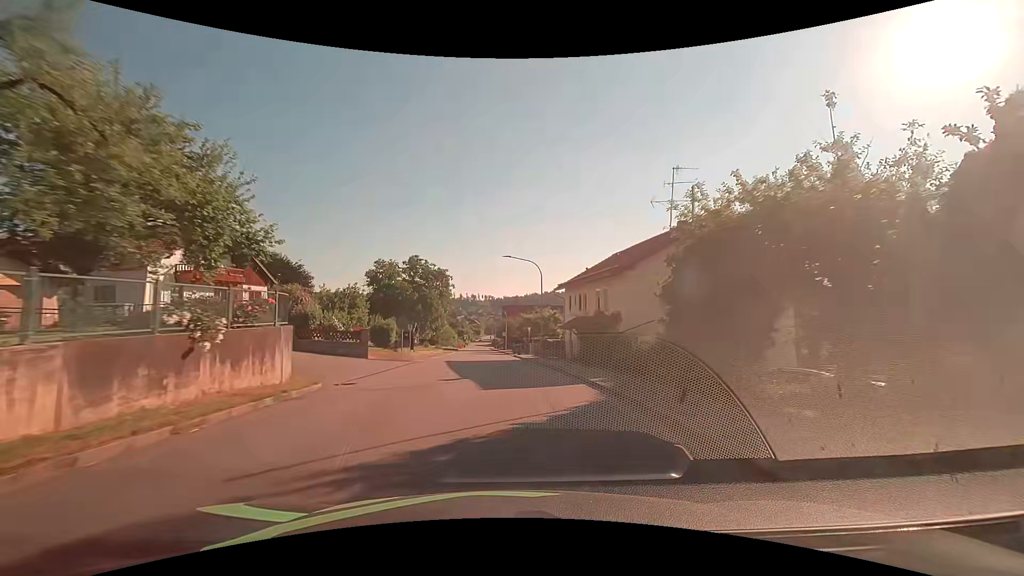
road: tertiary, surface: asphalt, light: Day
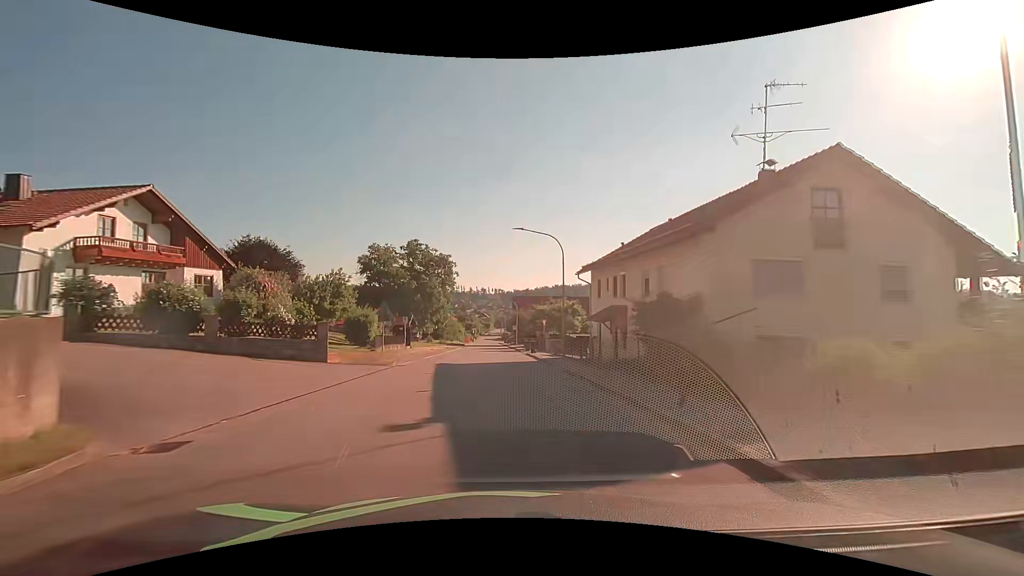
(-0.1, +8.1) m; -1°
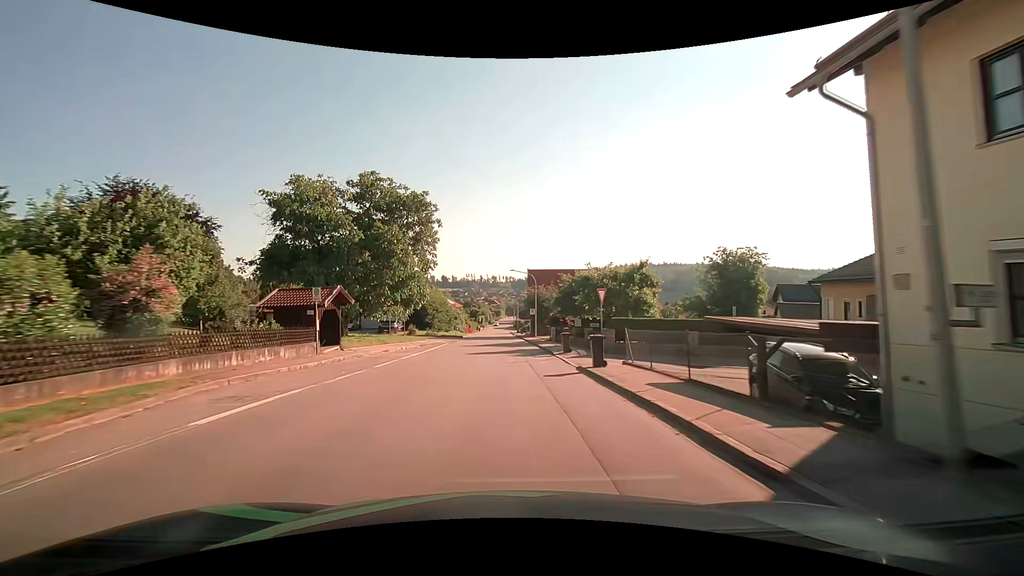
(-0.4, +24.3) m; -1°
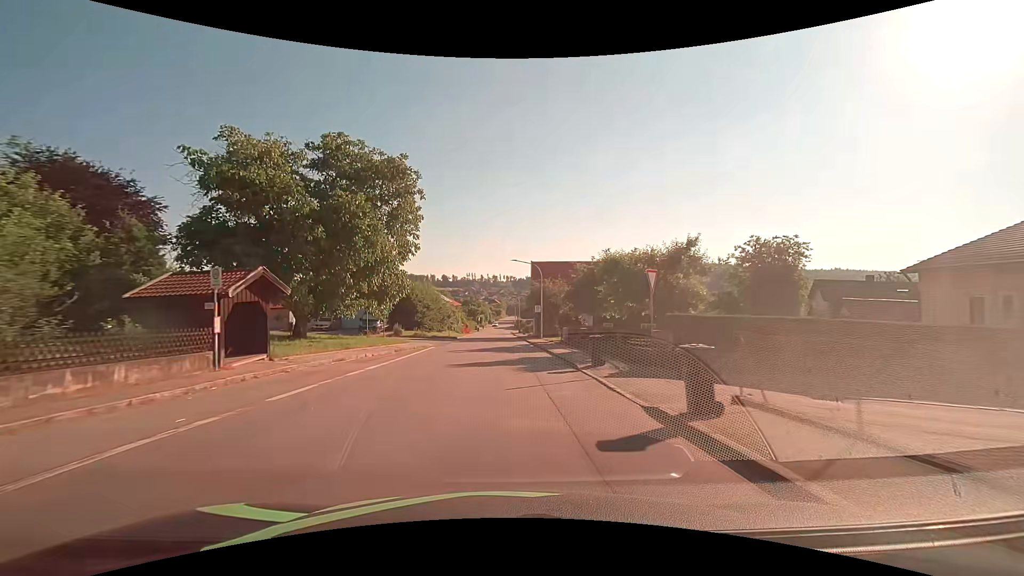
(0.0, +8.0) m; 0°
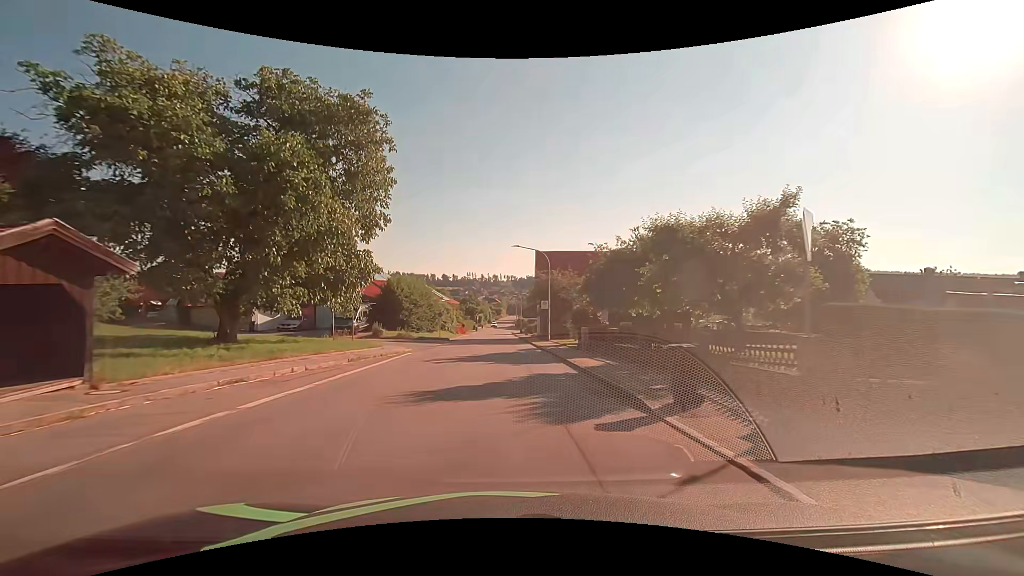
(0.0, +7.9) m; 0°
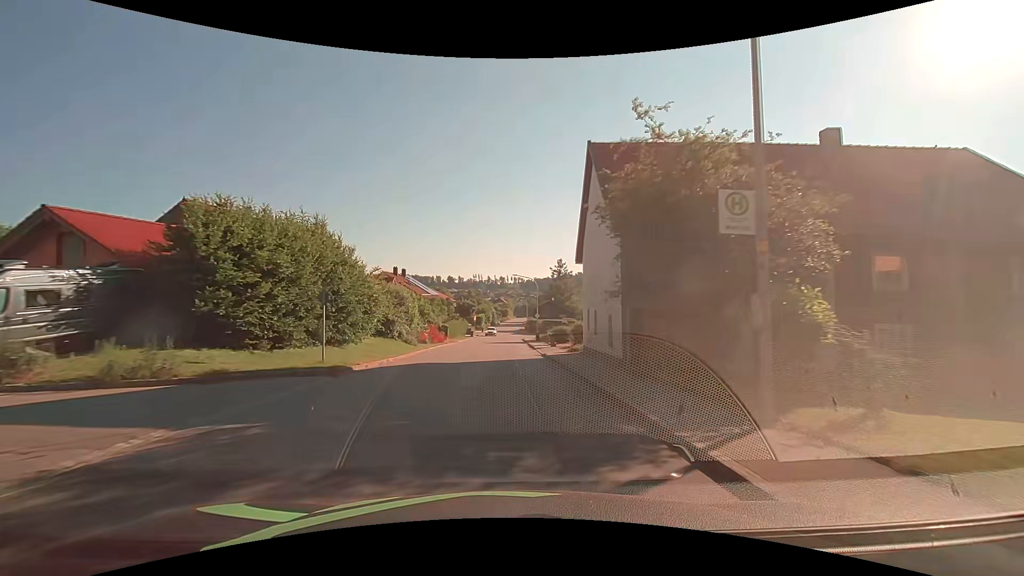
(-0.2, +31.2) m; -1°
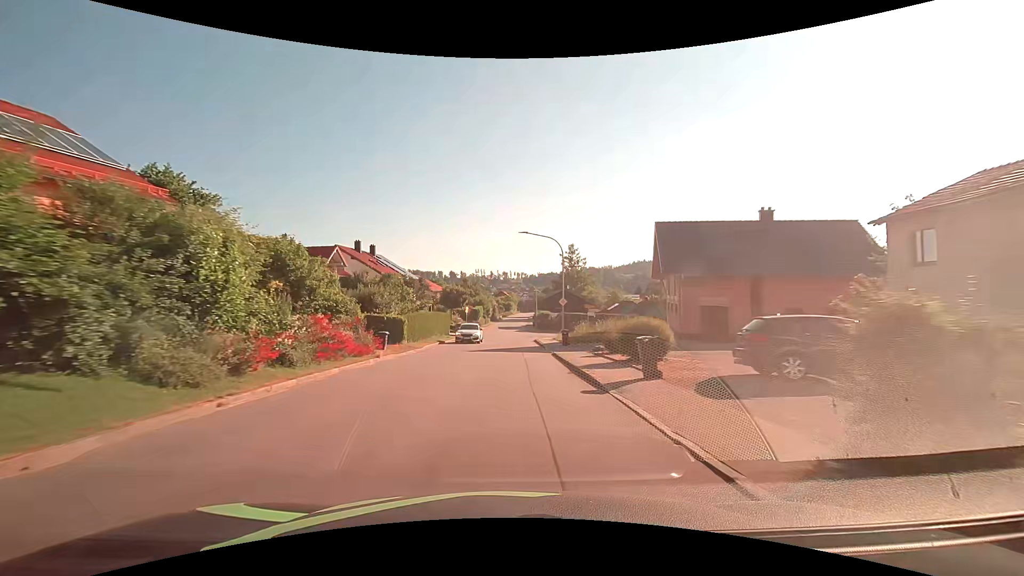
(-0.1, +23.3) m; 0°
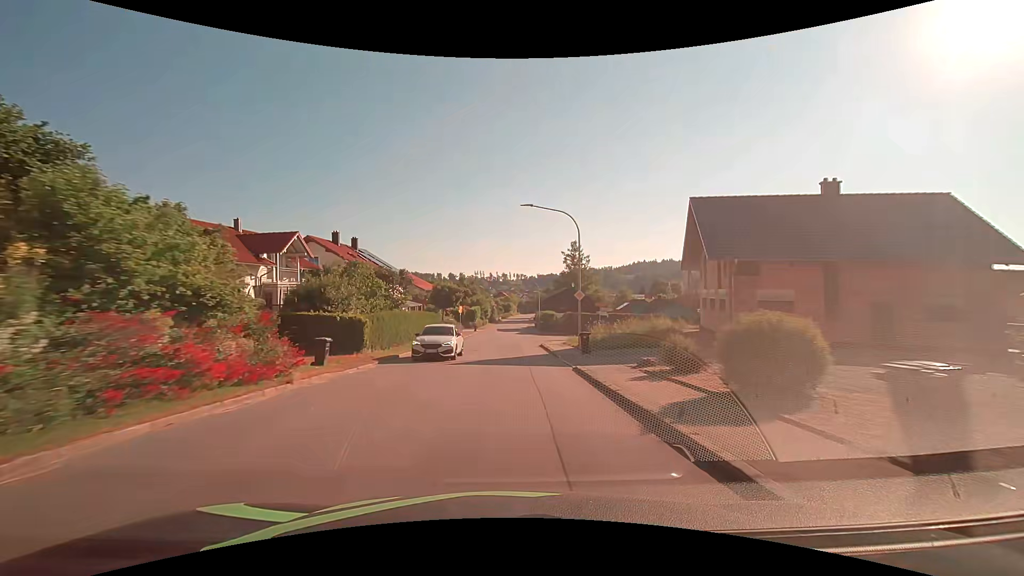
(0.0, +7.8) m; -1°
(0, +10) (0, +20) (0, +30) (0, +40) (+1, +50) (+1, +60) (+1, +70) (+1, +80) (+2, +90) (+2, +100) m
